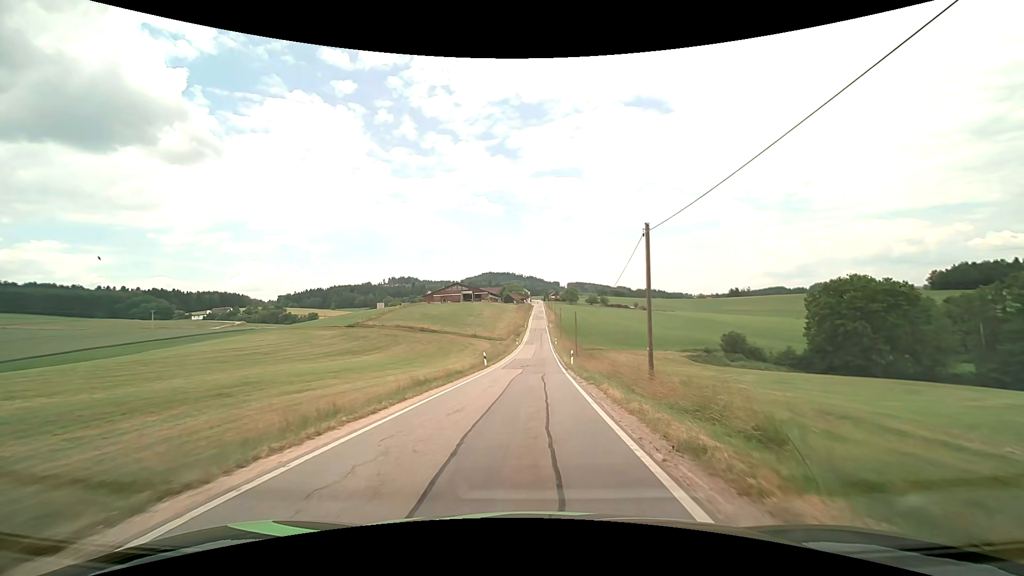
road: tertiary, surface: asphalt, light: Day
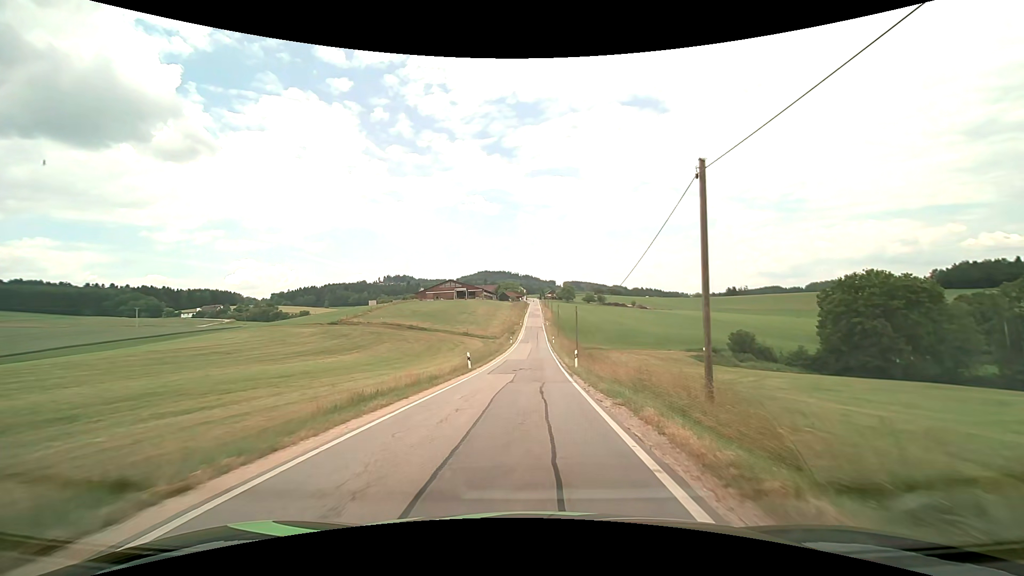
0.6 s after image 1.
(0.0, +6.7) m; 0°
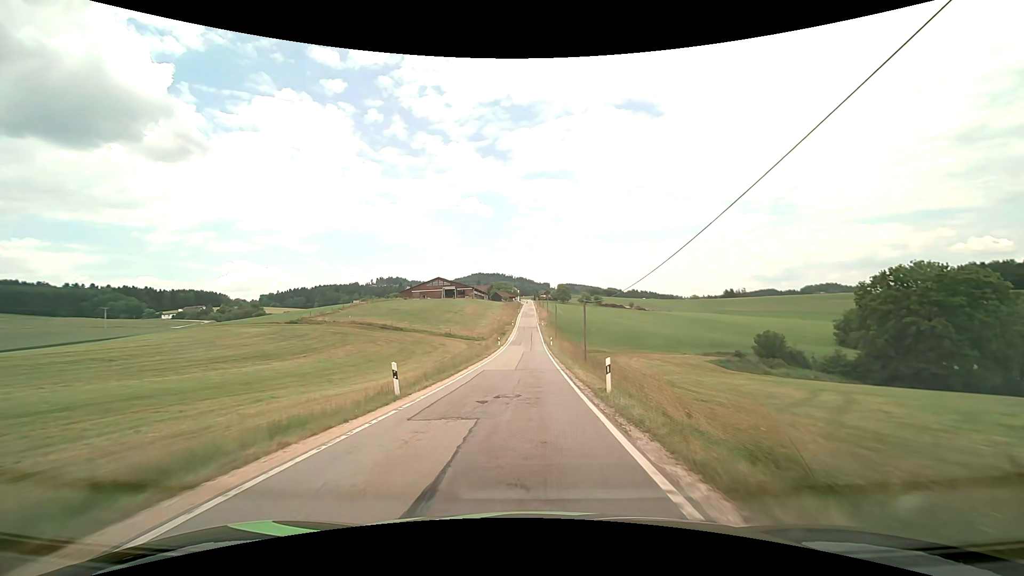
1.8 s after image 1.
(+0.1, +14.2) m; +1°
